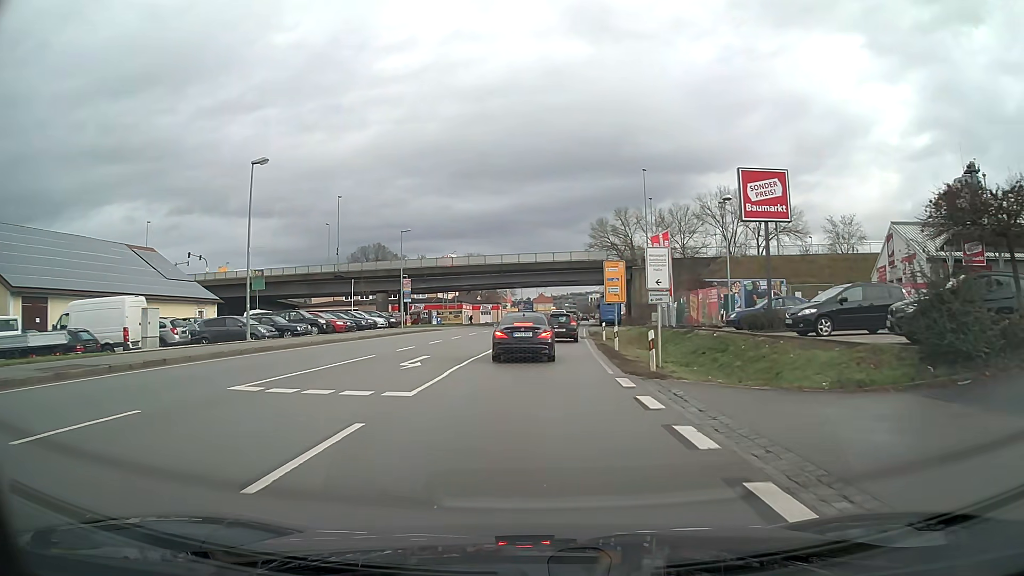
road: primary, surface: asphalt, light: Day
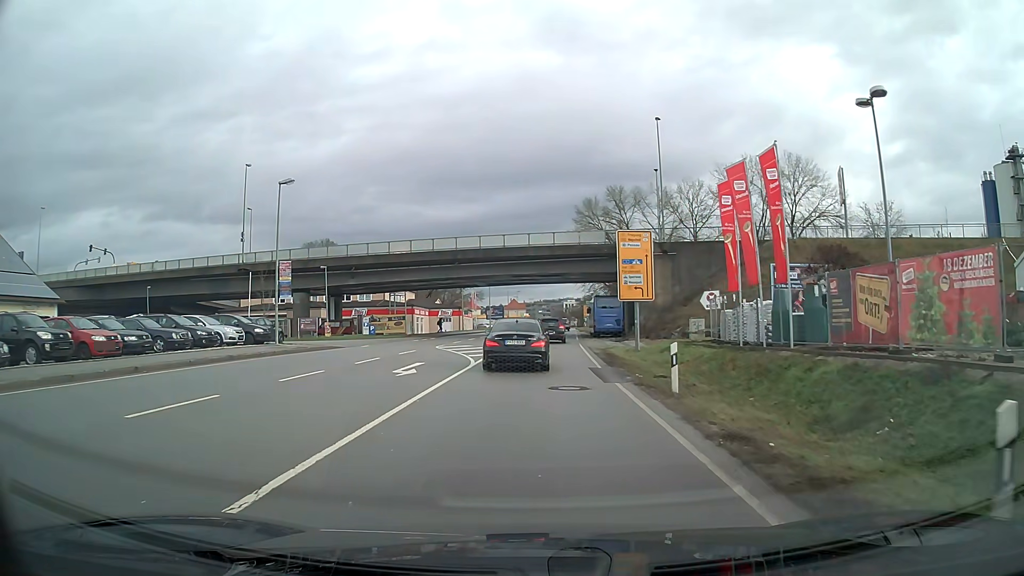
(+0.4, +22.5) m; +2°
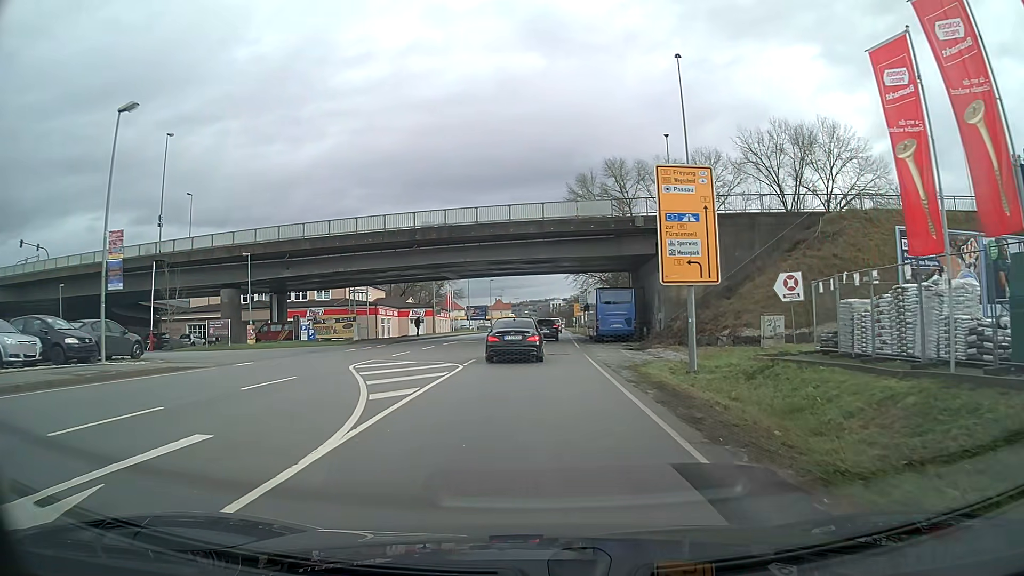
(+0.1, +13.7) m; +1°
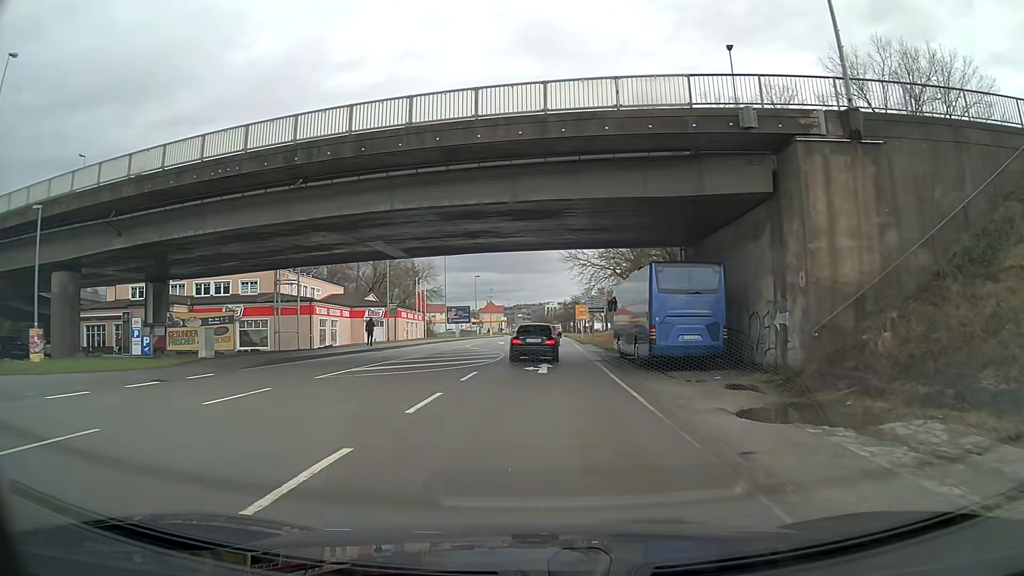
(+0.1, +21.6) m; 0°
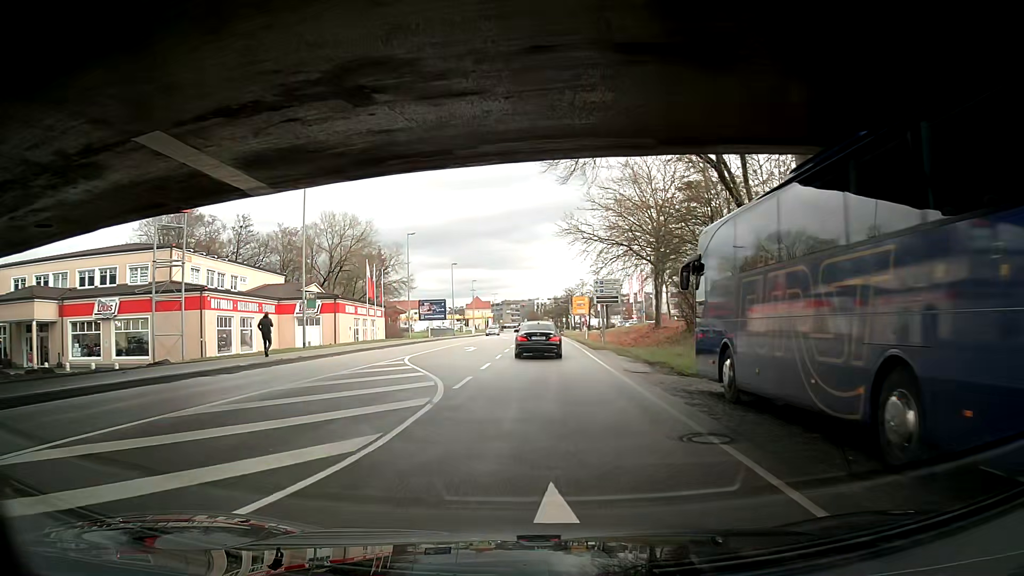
(+0.1, +18.3) m; +1°
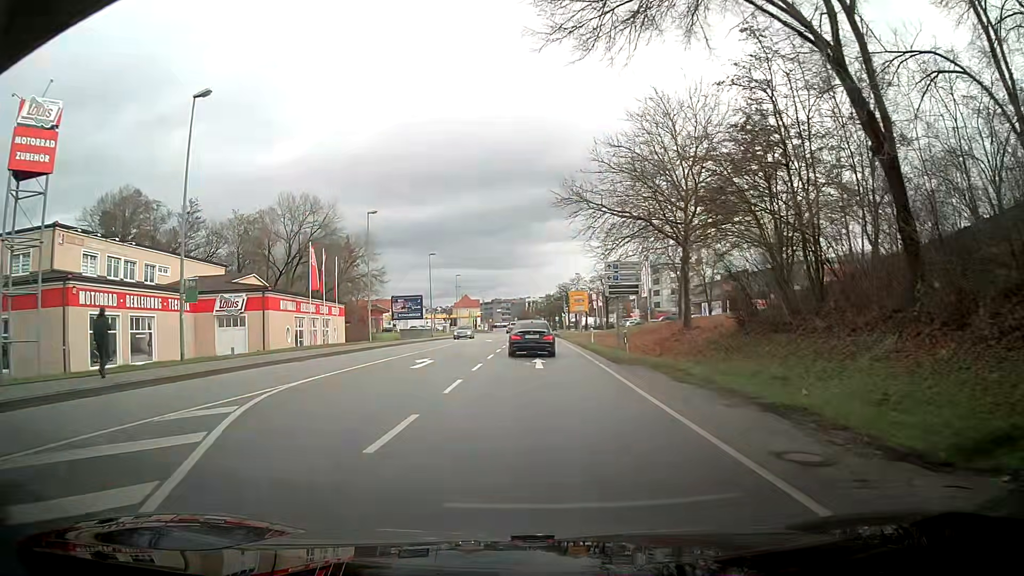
(0.0, +12.8) m; 0°
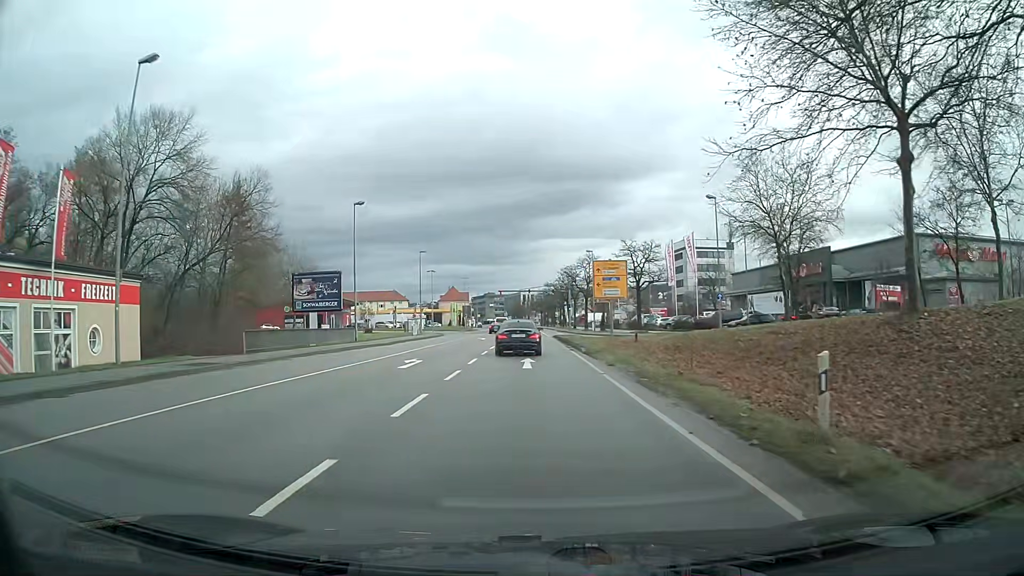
(+0.5, +33.5) m; +1°
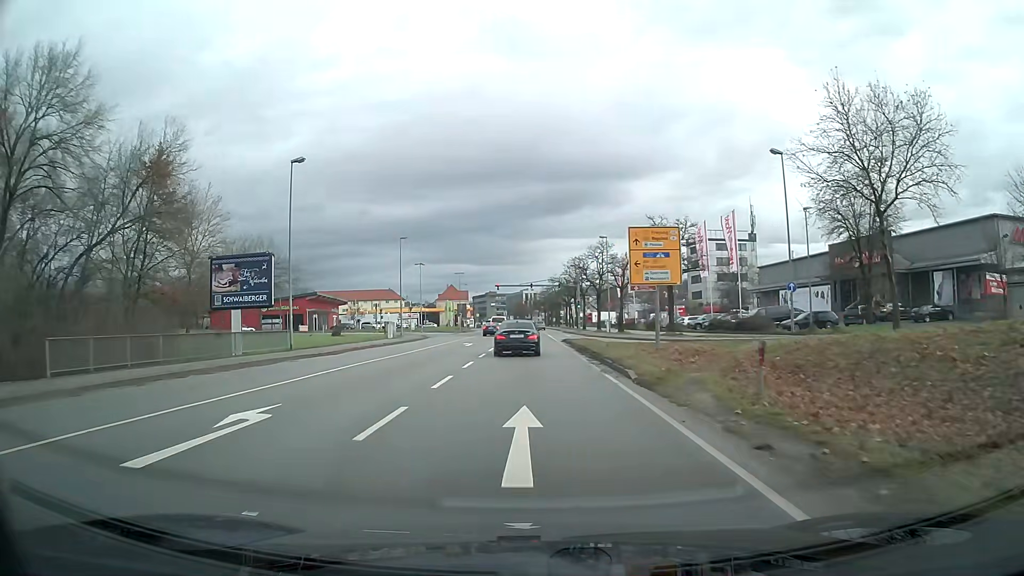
(0.0, +14.0) m; 0°
(0, +10) (0, +20) (0, +30) (0, +40) (0, +50) (0, +60) (0, +70) (0, +80) (0, +90) (0, +100) m
